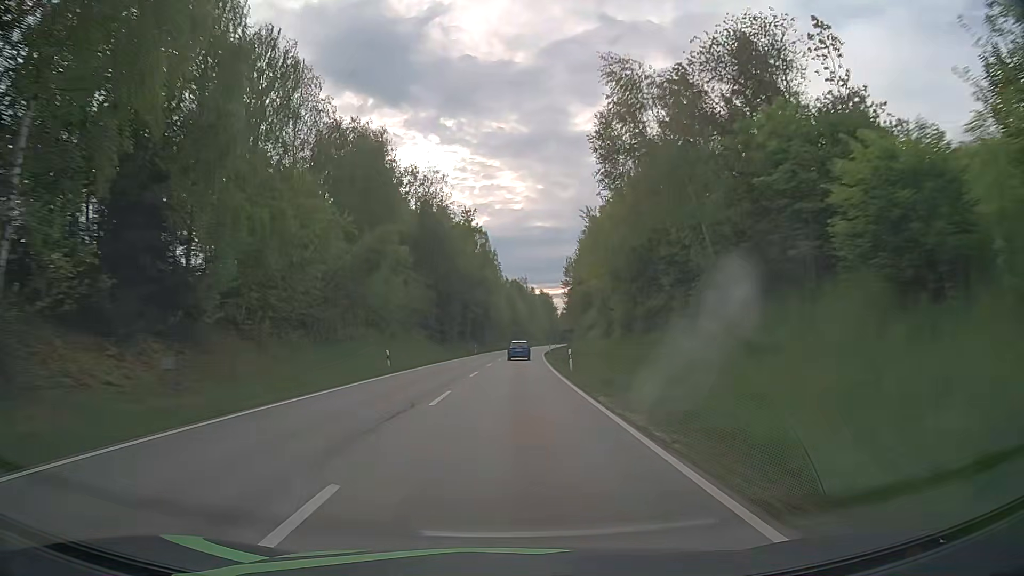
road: secondary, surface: asphalt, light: Day
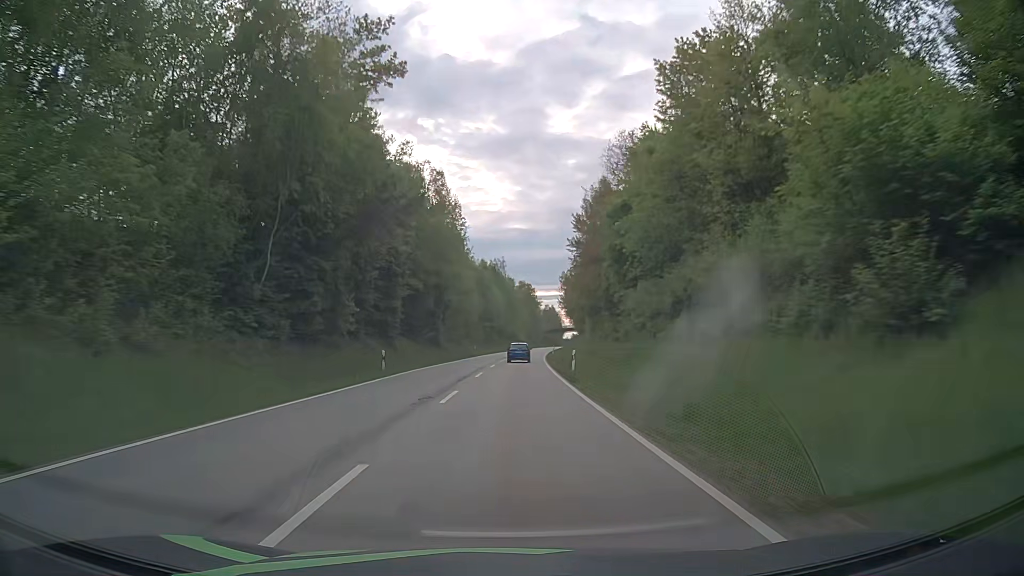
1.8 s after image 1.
(+1.0, +46.8) m; +2°
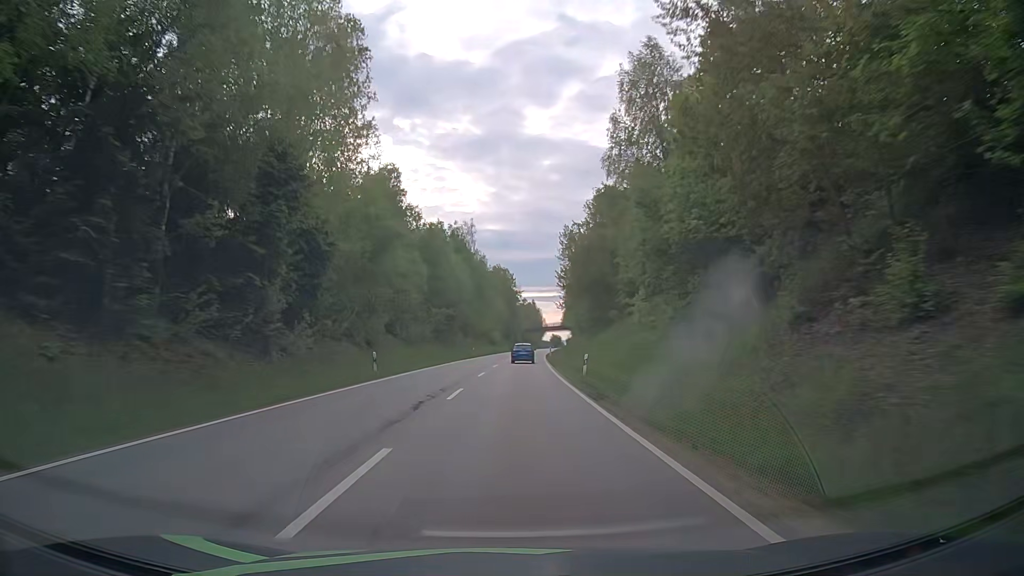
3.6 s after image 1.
(+0.9, +47.1) m; +2°
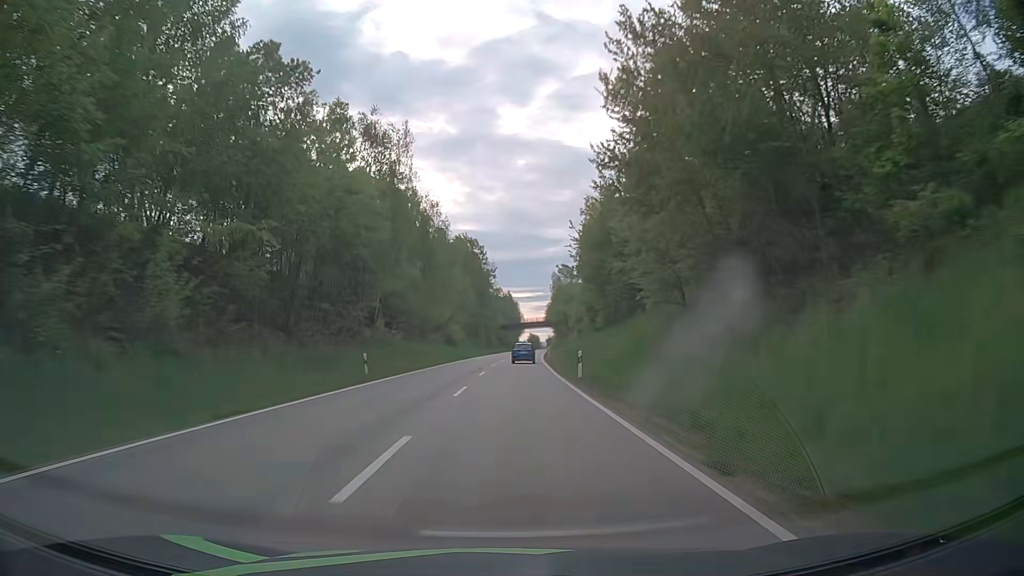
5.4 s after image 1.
(+0.9, +47.2) m; +2°
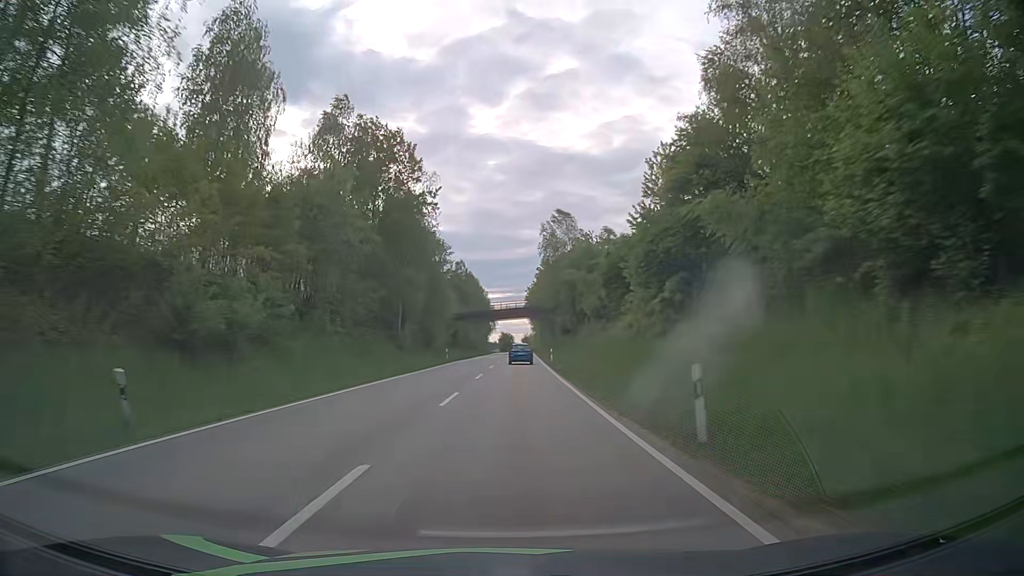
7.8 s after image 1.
(+1.5, +62.5) m; +3°
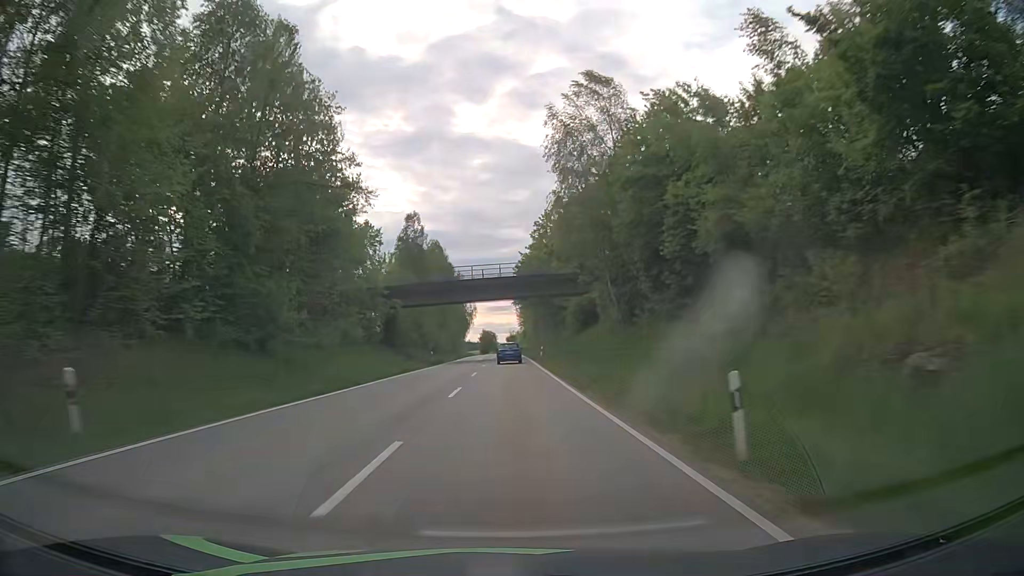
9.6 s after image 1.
(+0.6, +46.4) m; +2°
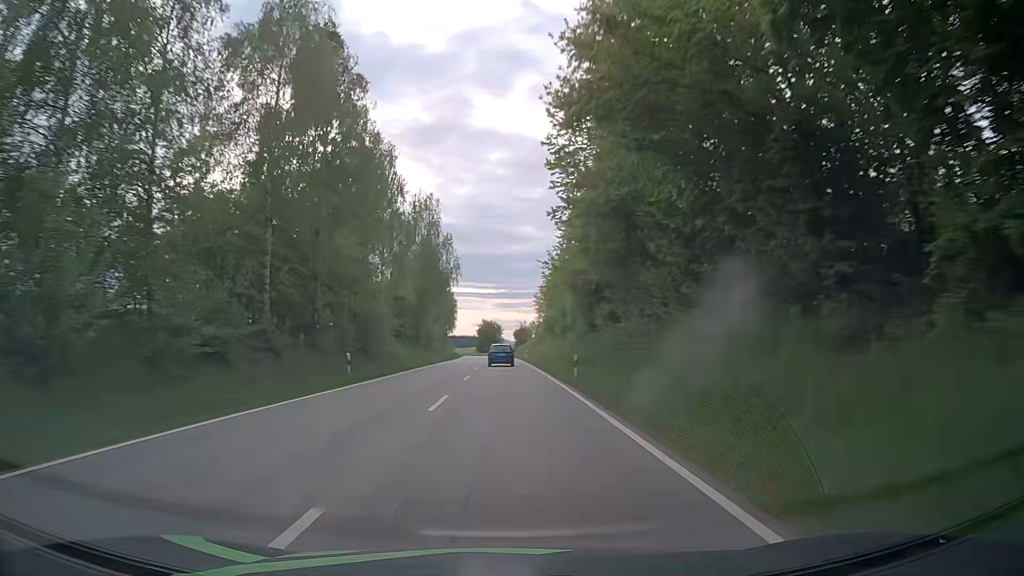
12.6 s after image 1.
(-0.3, +76.1) m; -1°
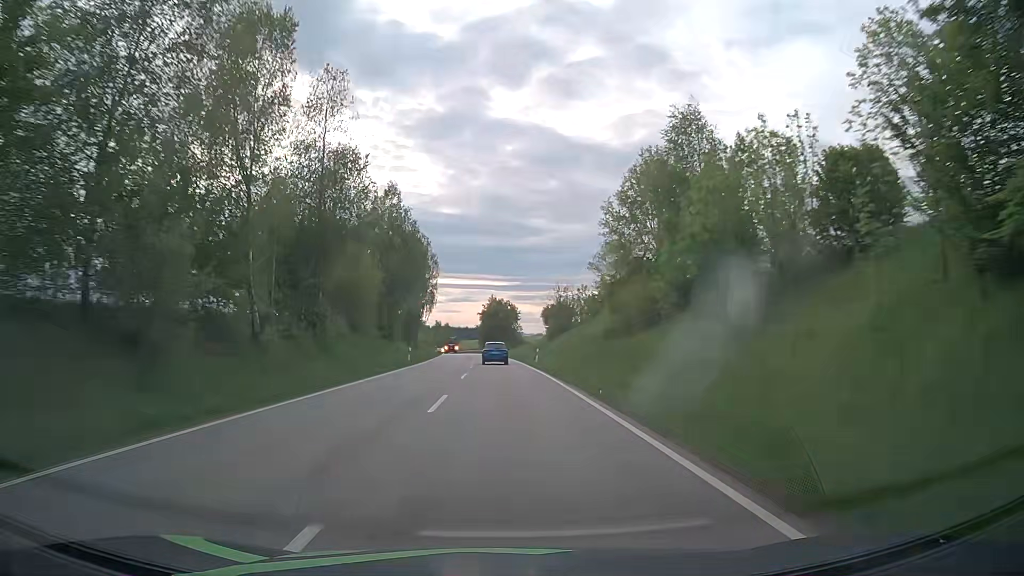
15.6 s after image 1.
(-0.8, +72.7) m; -1°
(0, +10) (0, +20) (0, +30) (-1, +40) (-1, +50) (-1, +60) (-2, +70) (-3, +80) (-4, +90) (-5, +100) m
